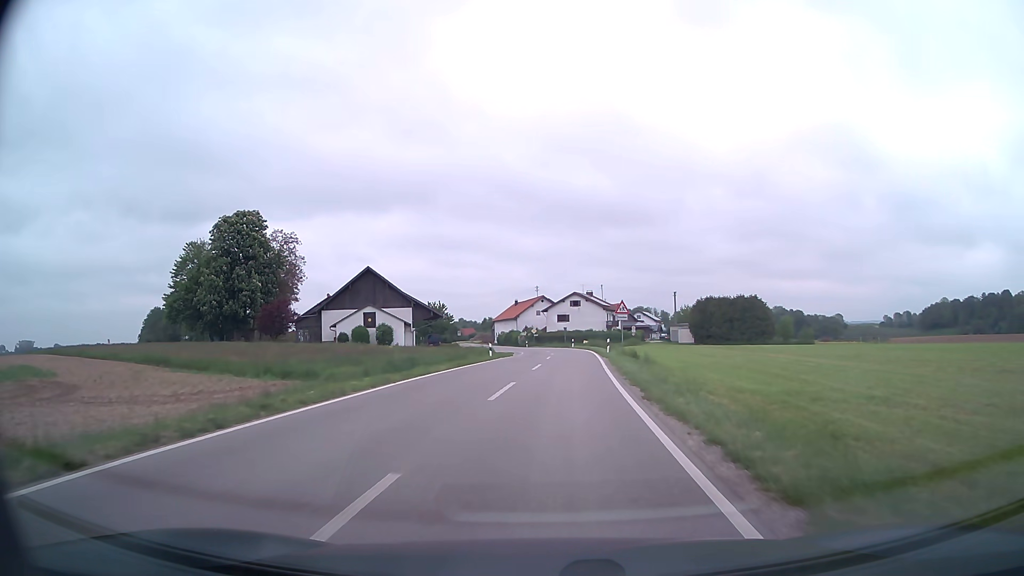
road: secondary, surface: asphalt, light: Day
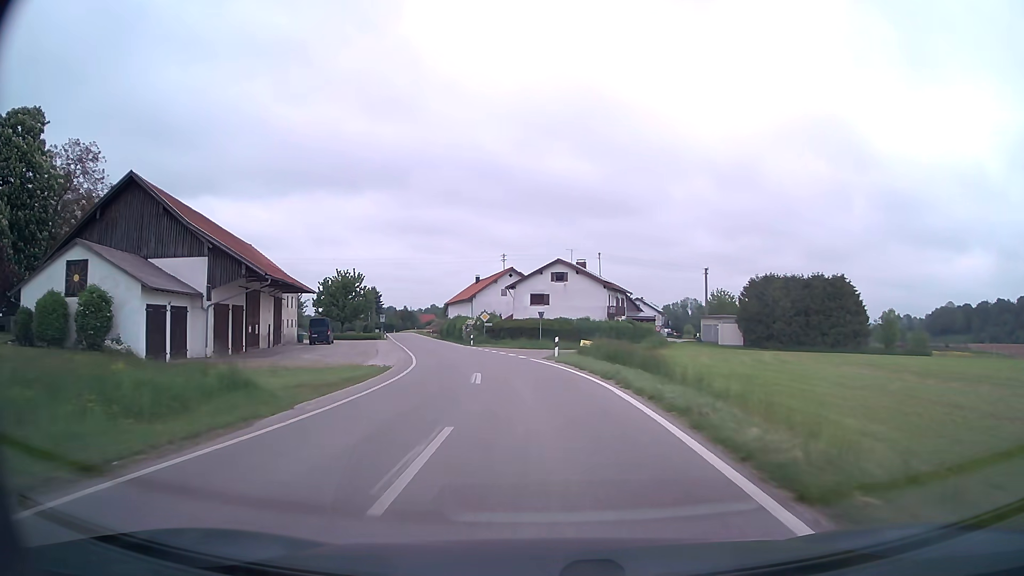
(+1.7, +44.2) m; +2°
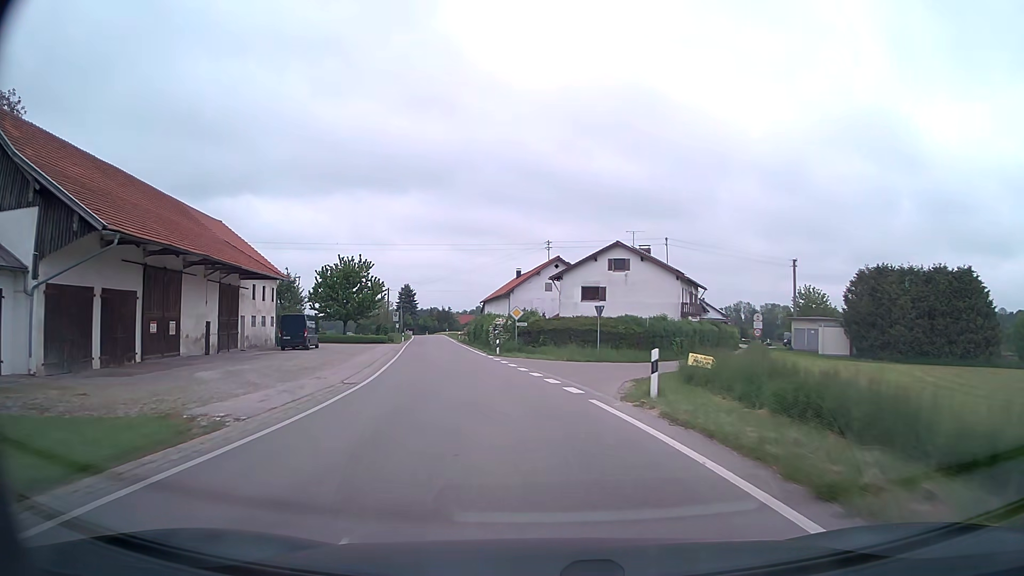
(-0.5, +17.4) m; -4°
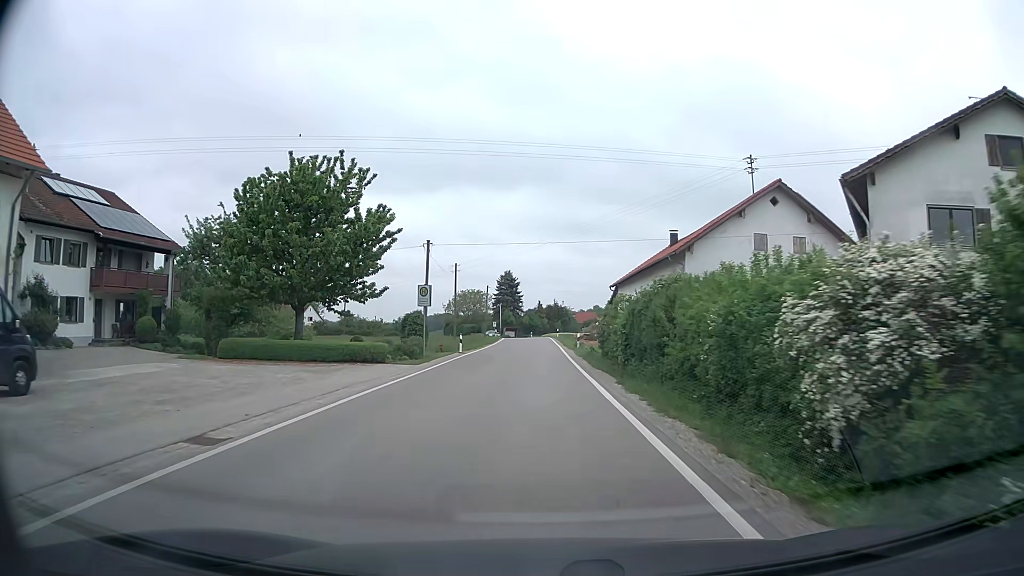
(-5.1, +40.5) m; -10°
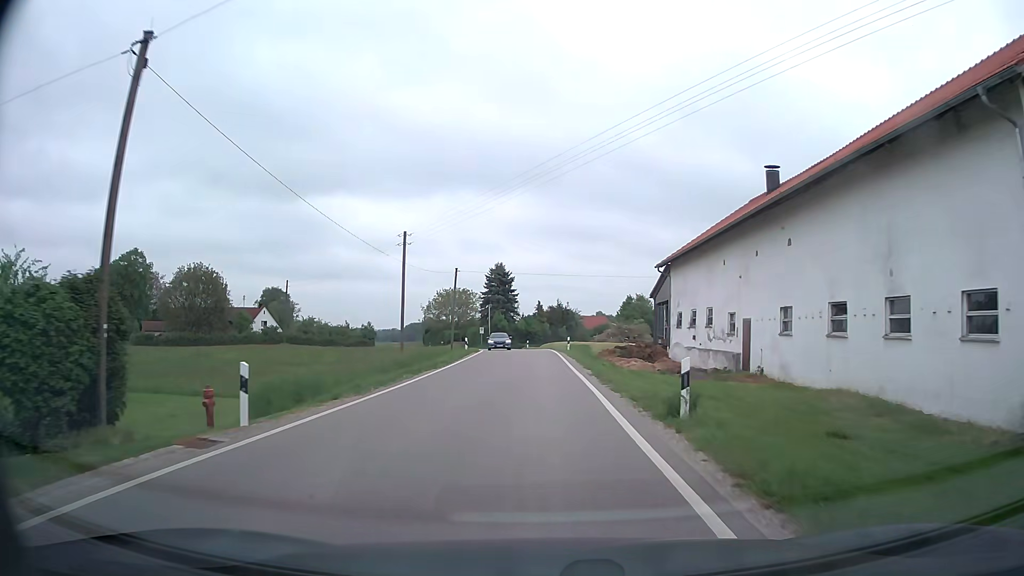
(-0.1, +28.3) m; 0°
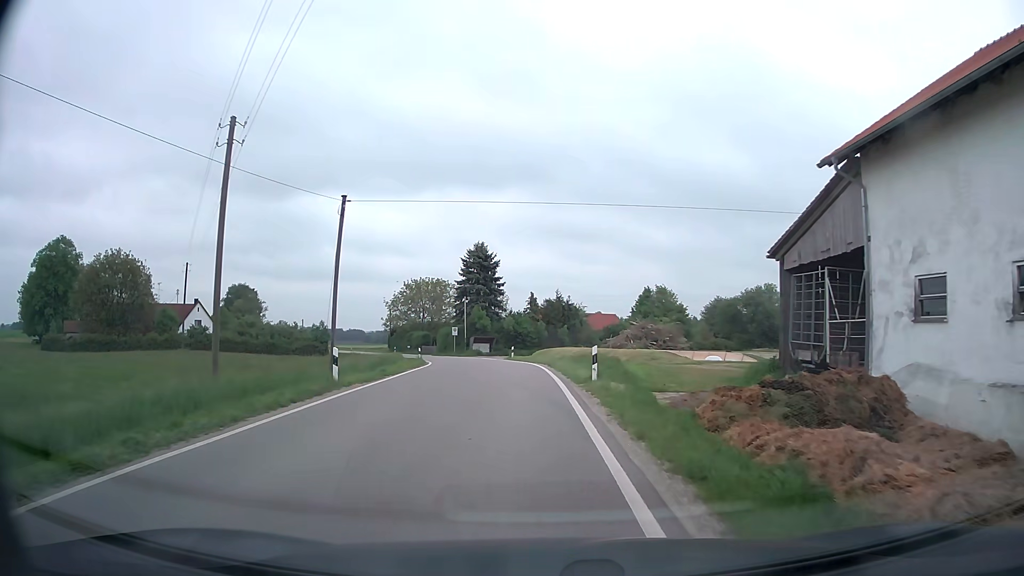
(+0.4, +26.6) m; +1°
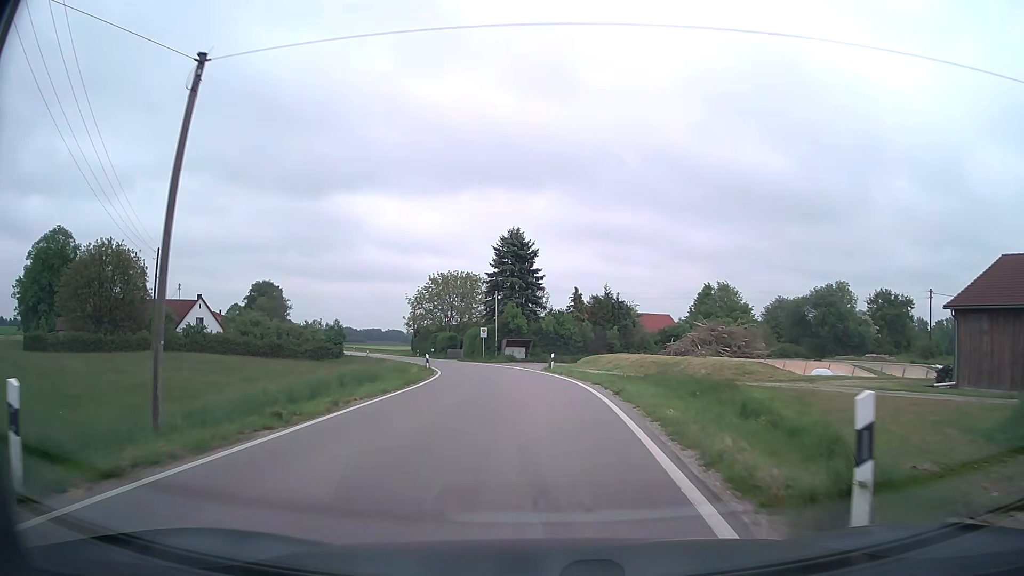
(-0.4, +12.7) m; -4°
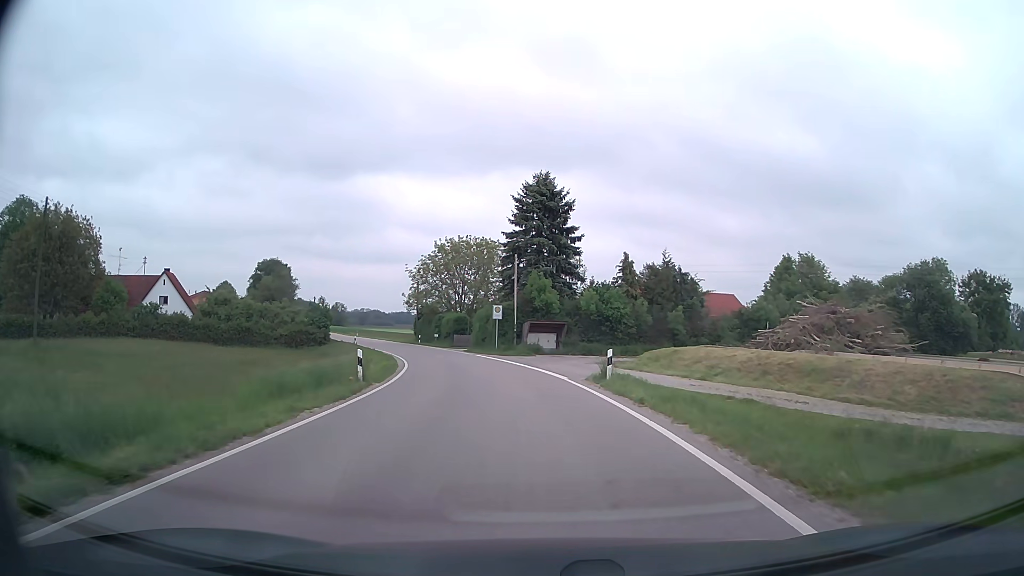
(-0.3, +18.8) m; -2°
(0, +10) (-1, +20) (-2, +30) (-4, +40) (-7, +49) (-11, +59) (-14, +68) (-18, +77) (-22, +86) (-26, +95) m
